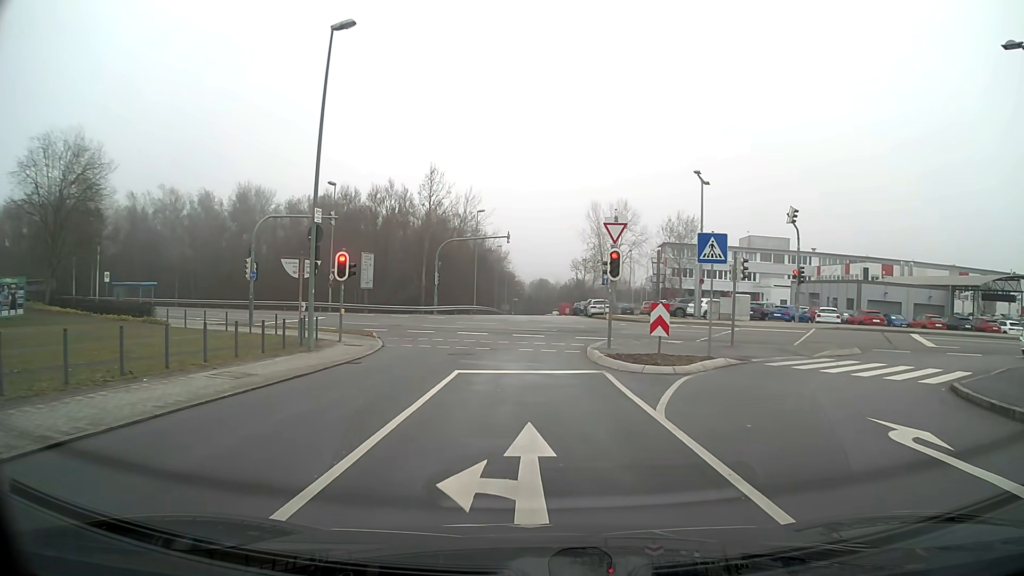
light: Day
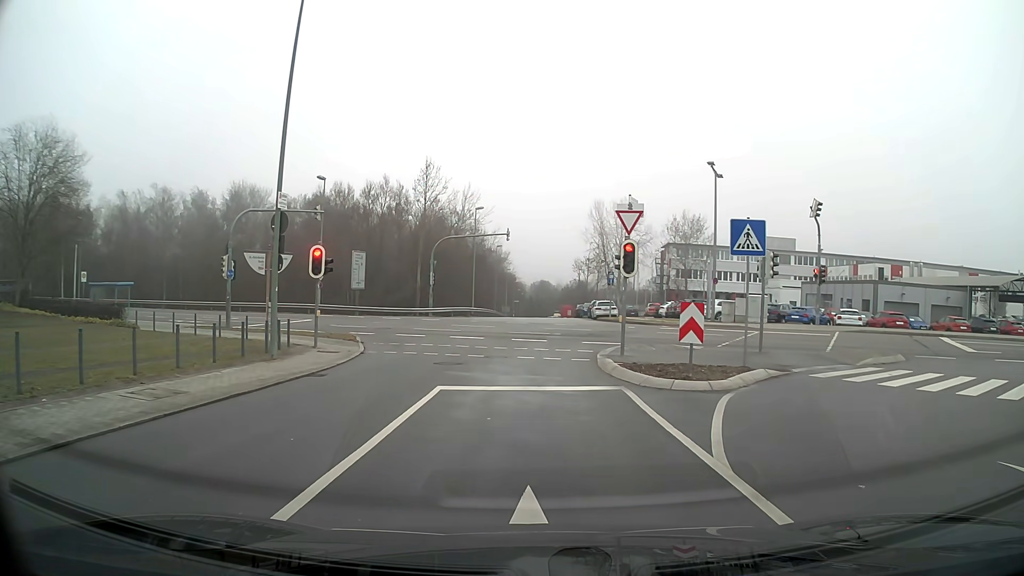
(0.0, +3.0) m; 0°
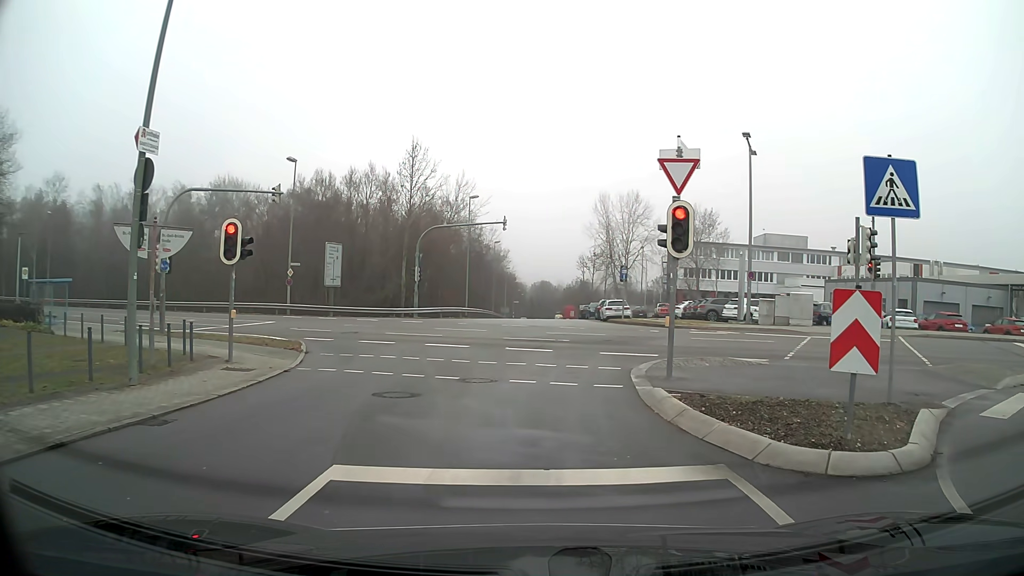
(0.0, +6.3) m; 0°
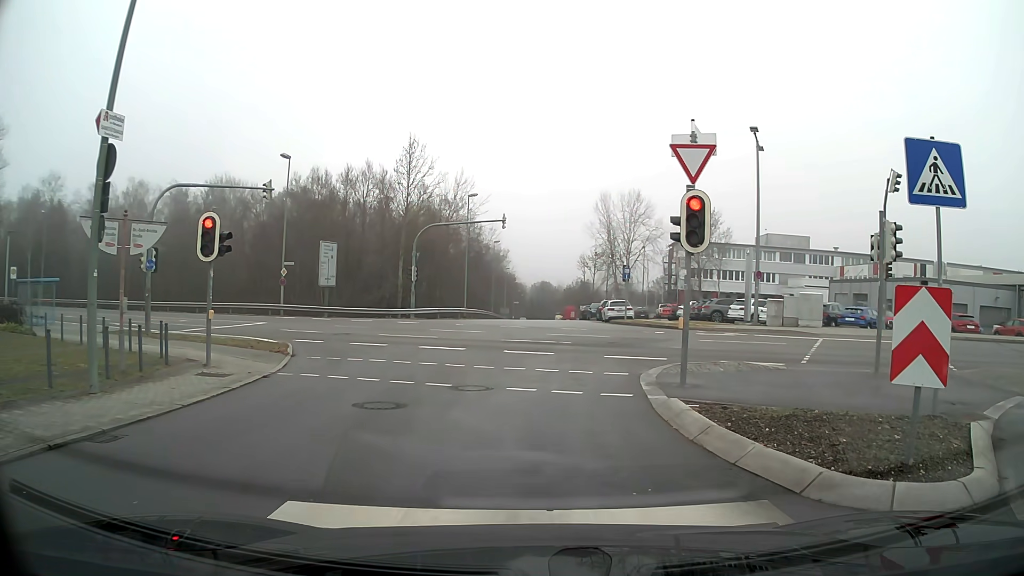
(0.0, +1.1) m; 0°
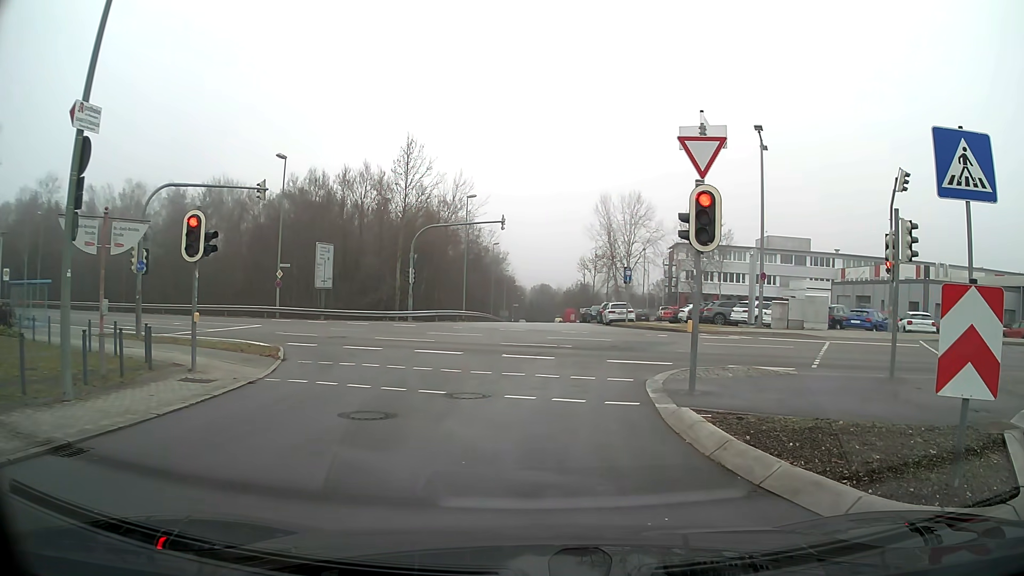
(0.0, +0.6) m; 0°
(0, +10) (-1, +20) (-5, +29) (-13, +35) (-22, +39) (-31, +44) (-41, +47) (-50, +51) (-59, +54) (-69, +57) m
